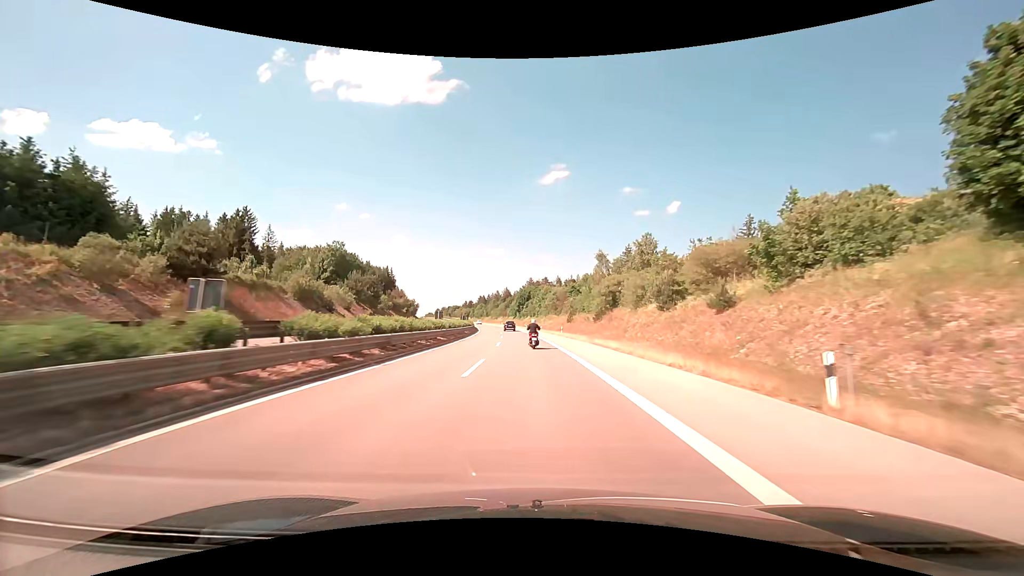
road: trunk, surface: asphalt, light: Day
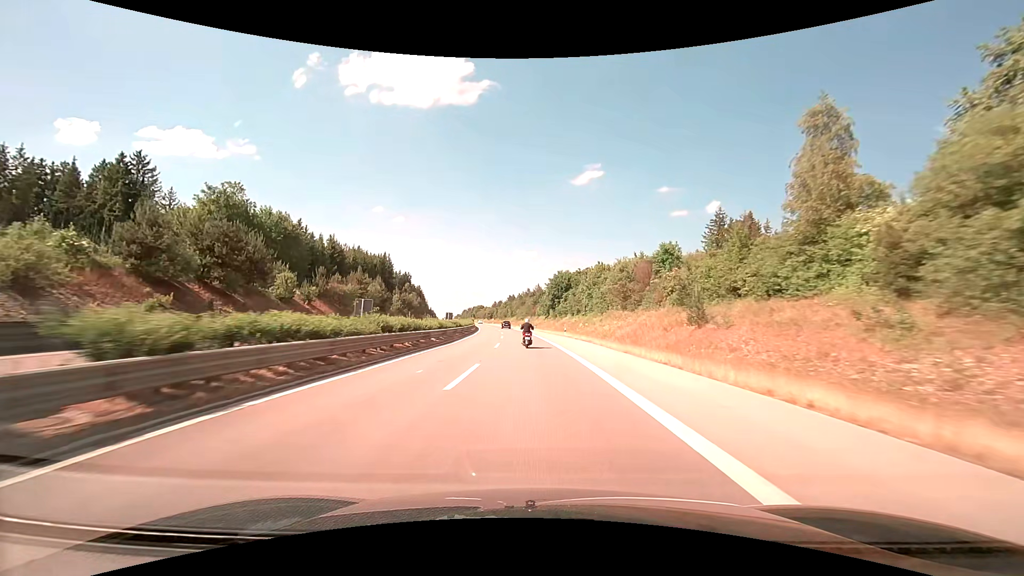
(-1.8, +55.1) m; -4°
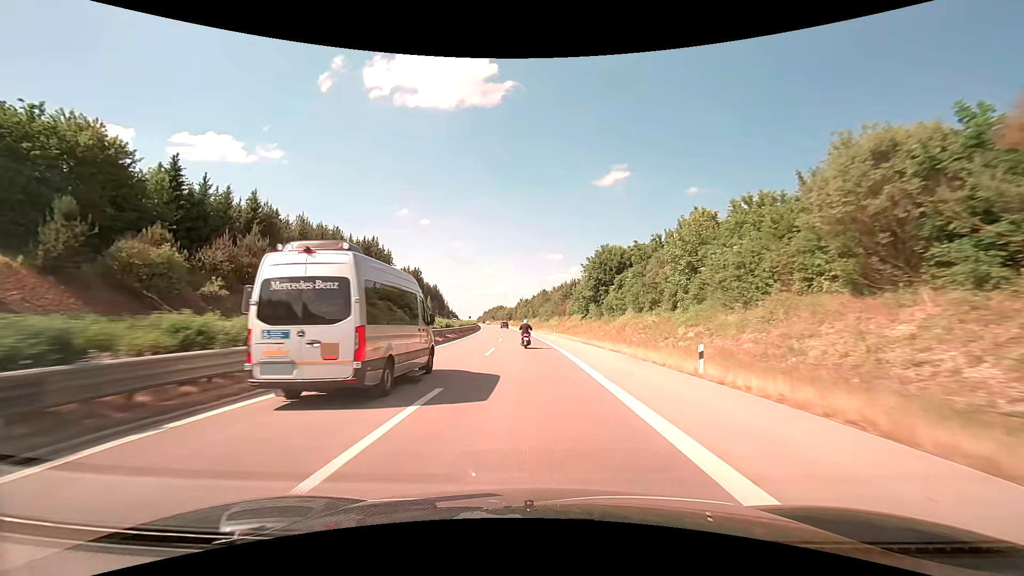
(-0.9, +41.3) m; -3°
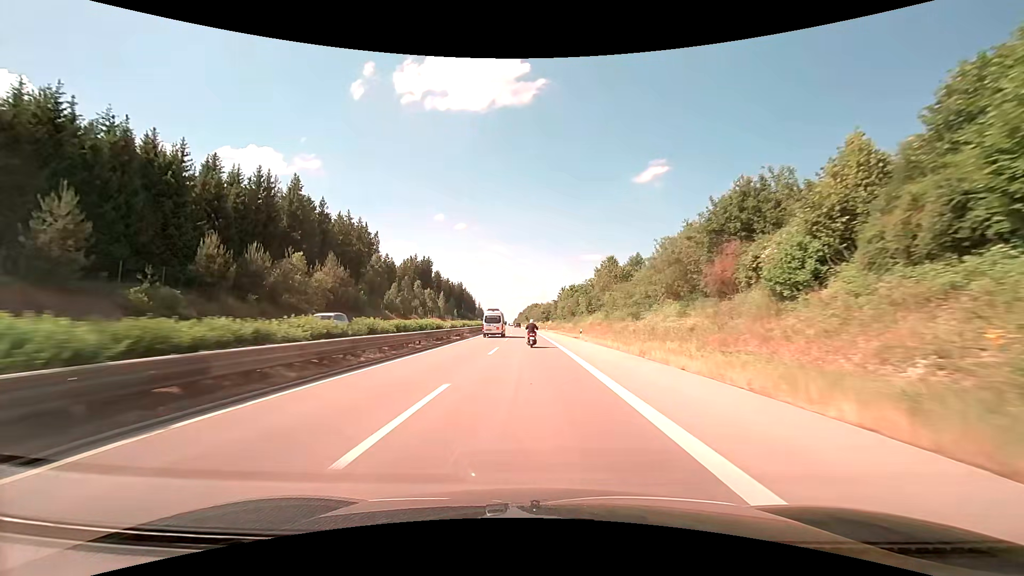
(-2.9, +69.3) m; -5°
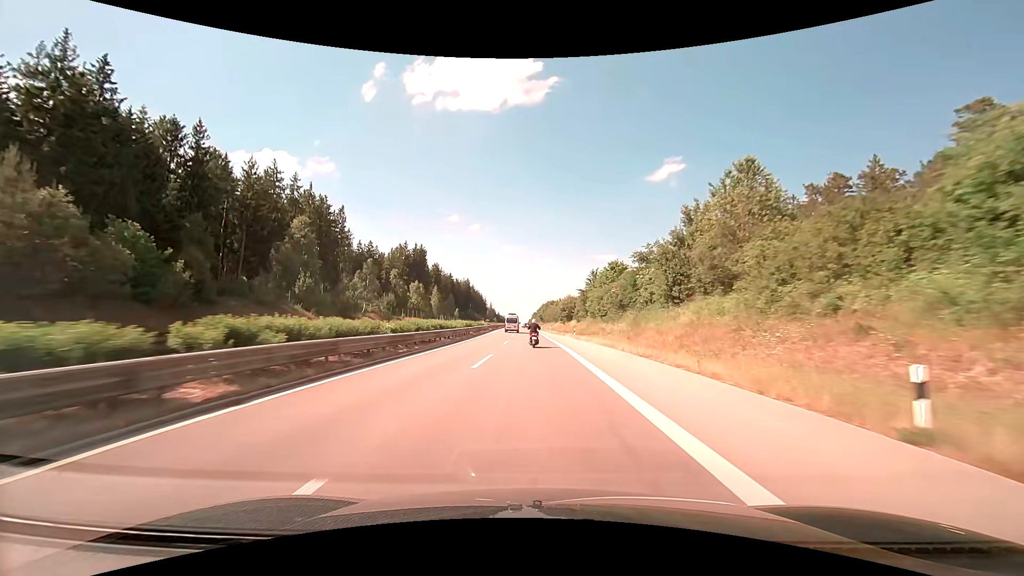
(-0.5, +42.0) m; -2°
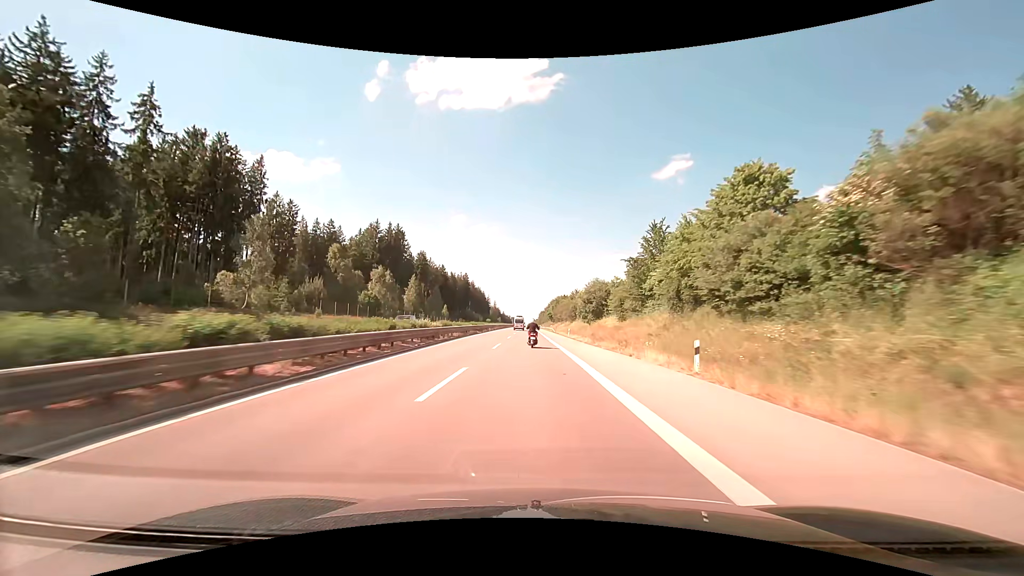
(-0.3, +41.9) m; -1°
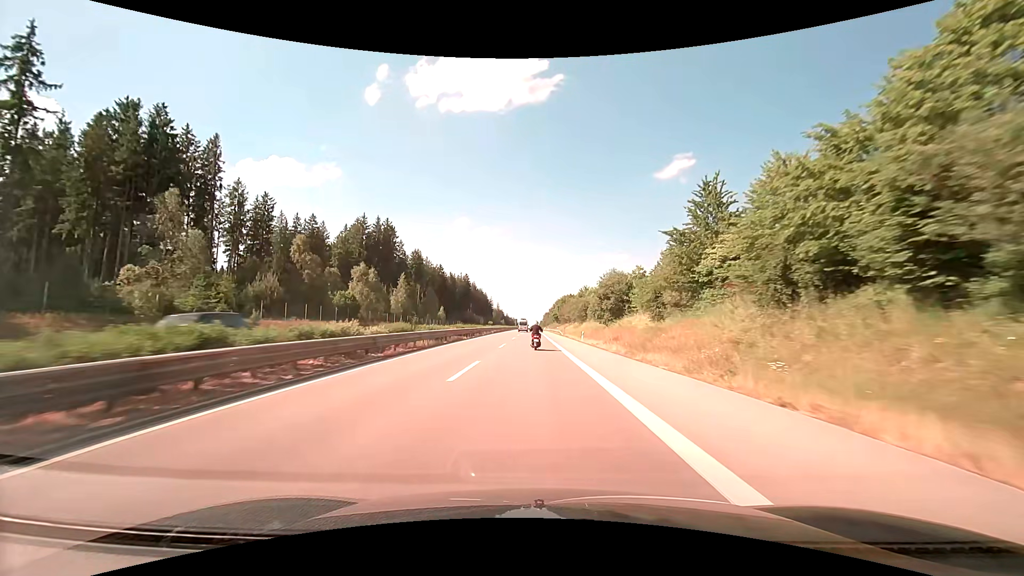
(0.0, +14.0) m; 0°
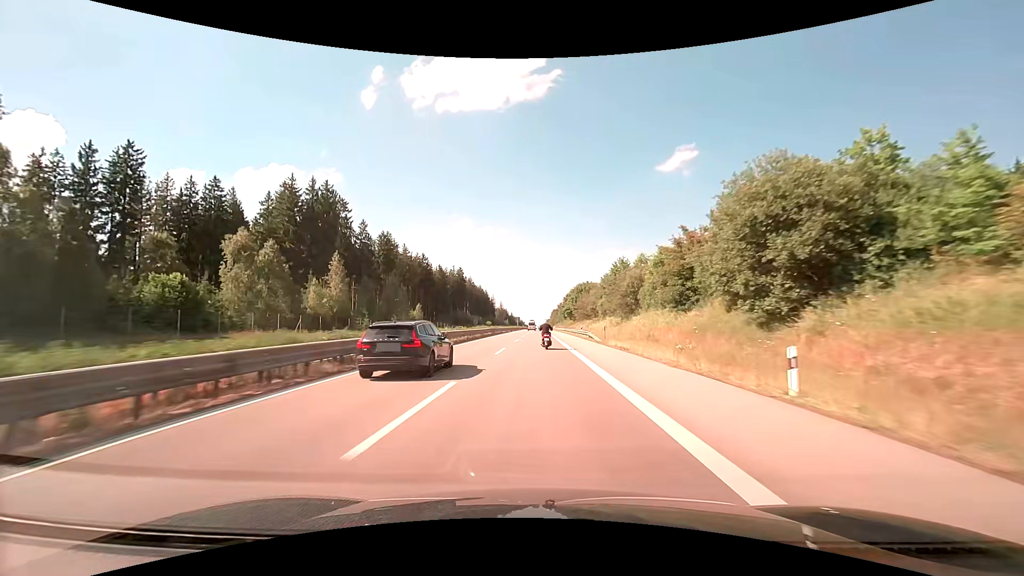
(-0.4, +41.7) m; -1°
(0, +10) (0, +20) (0, +30) (0, +40) (0, +50) (0, +60) (0, +70) (0, +80) (0, +90) (0, +100) m
